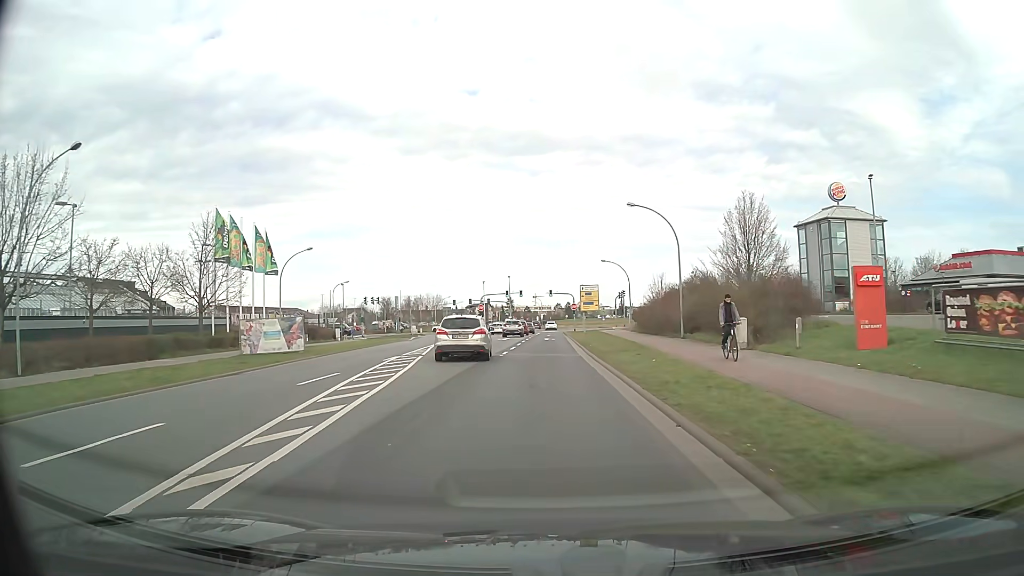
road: tertiary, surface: asphalt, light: Day
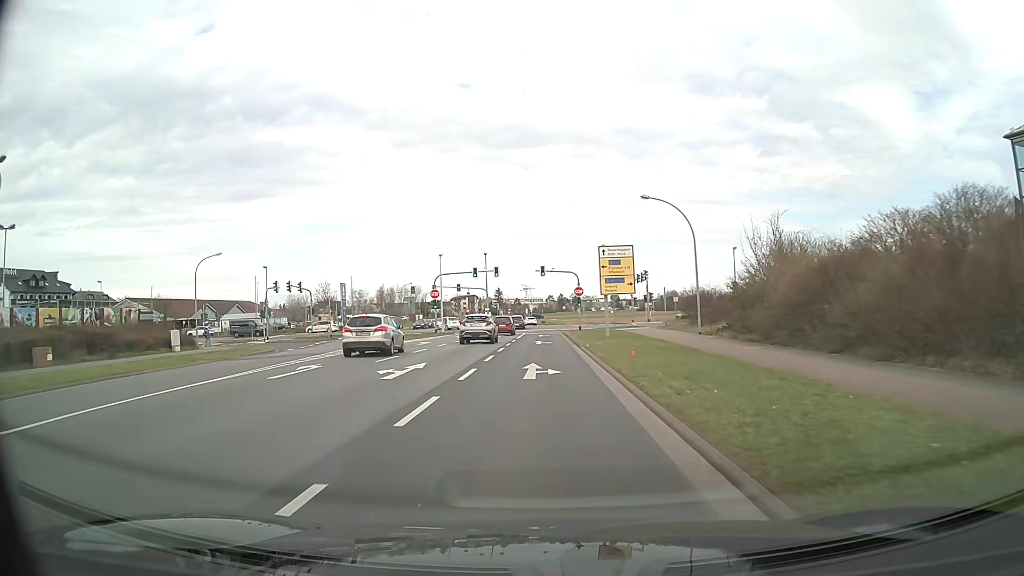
(+0.4, +34.9) m; +1°
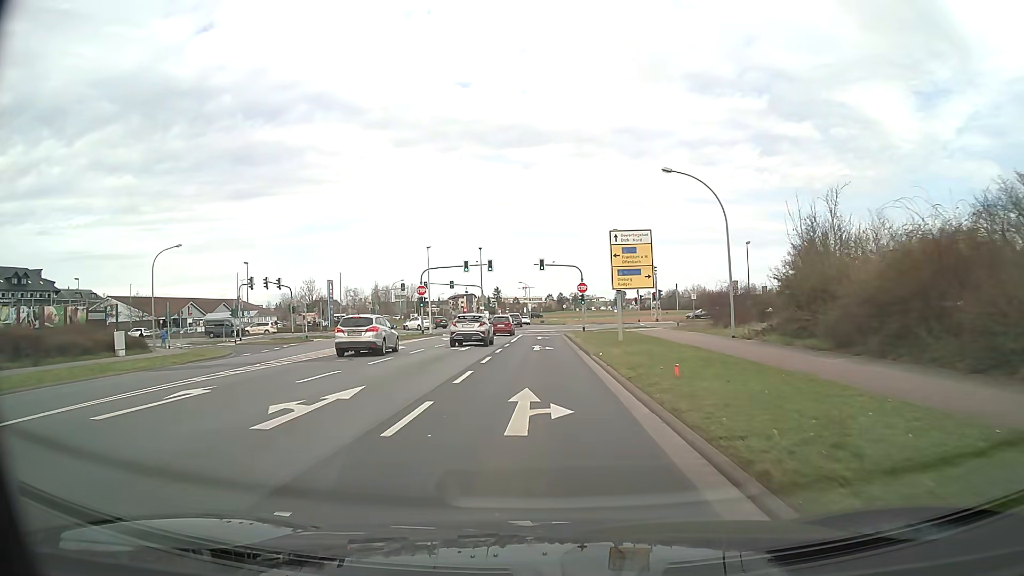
(0.0, +6.7) m; 0°
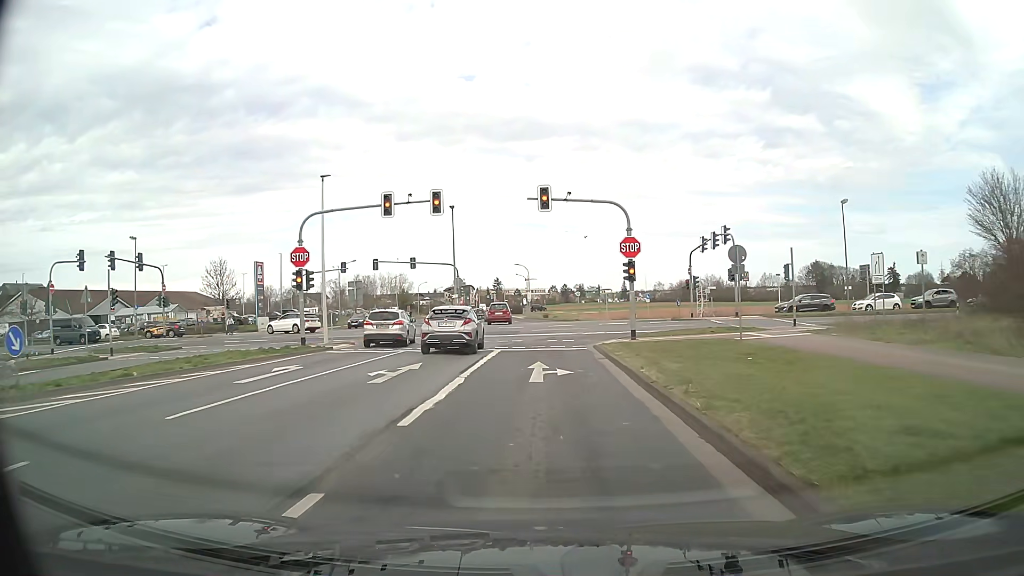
(0.0, +29.3) m; 0°
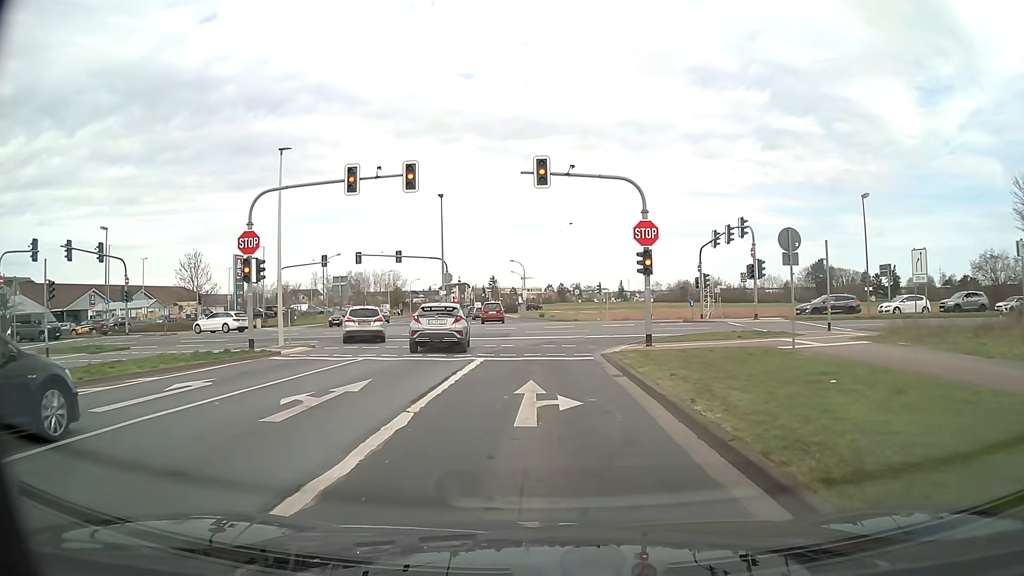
(0.0, +4.8) m; 0°
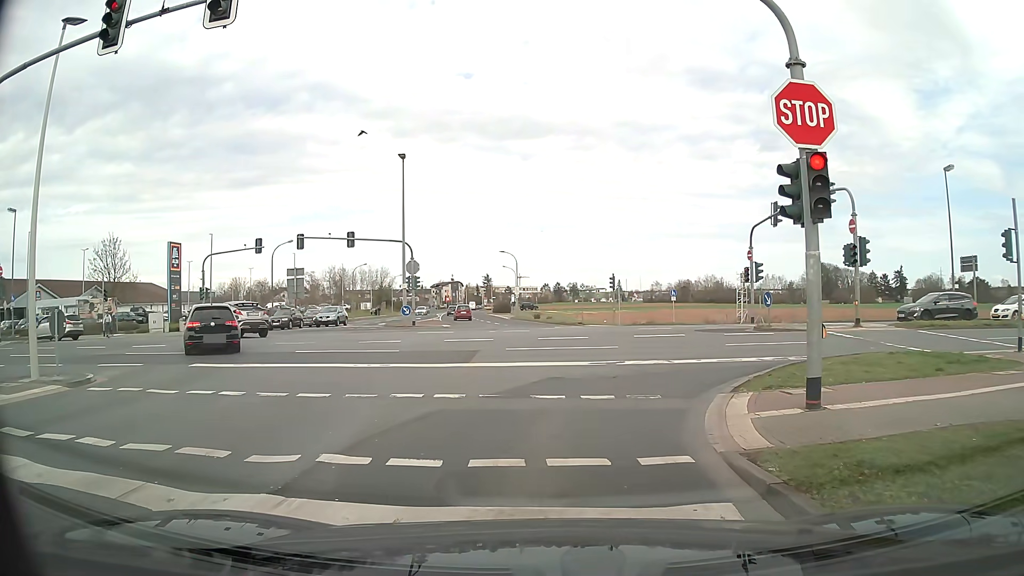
(+0.1, +13.1) m; +1°
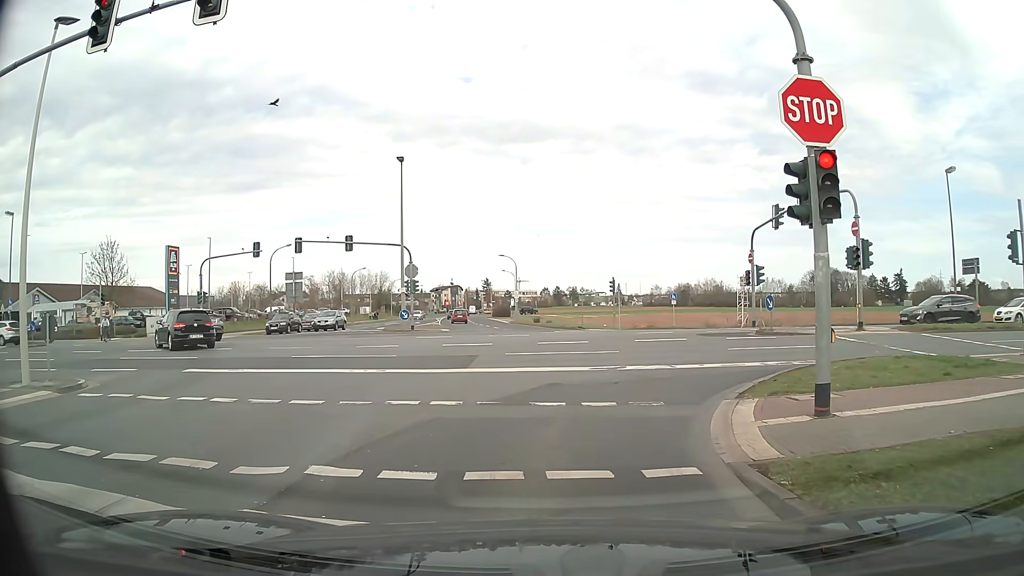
(0.0, +0.3) m; 0°
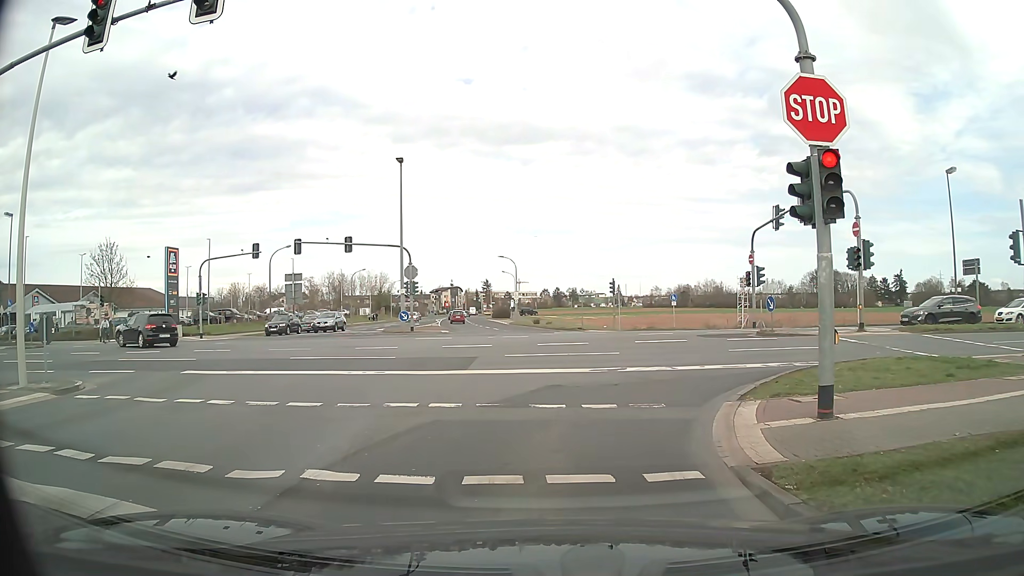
(0.0, +0.1) m; 0°
